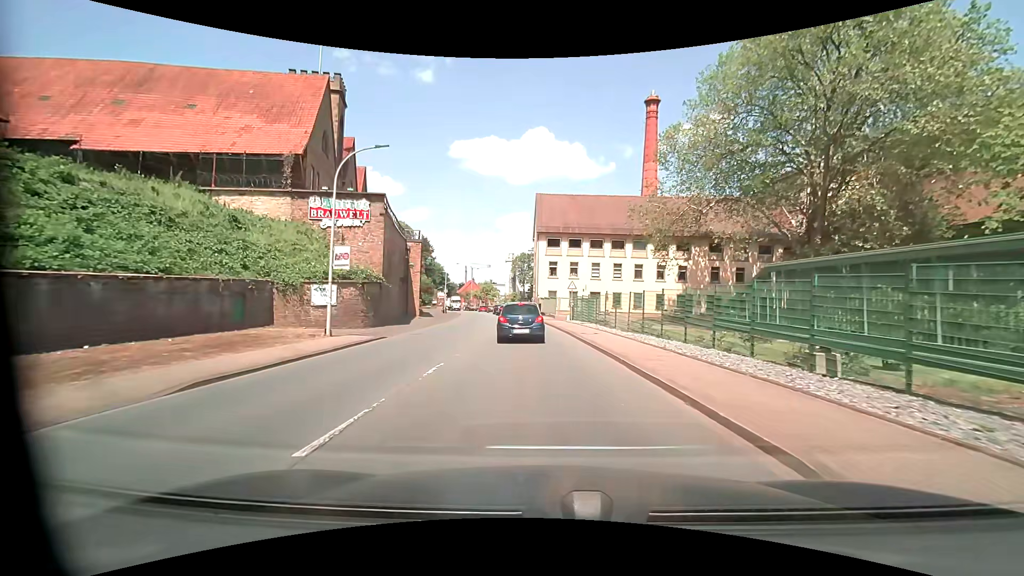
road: primary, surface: asphalt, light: Day
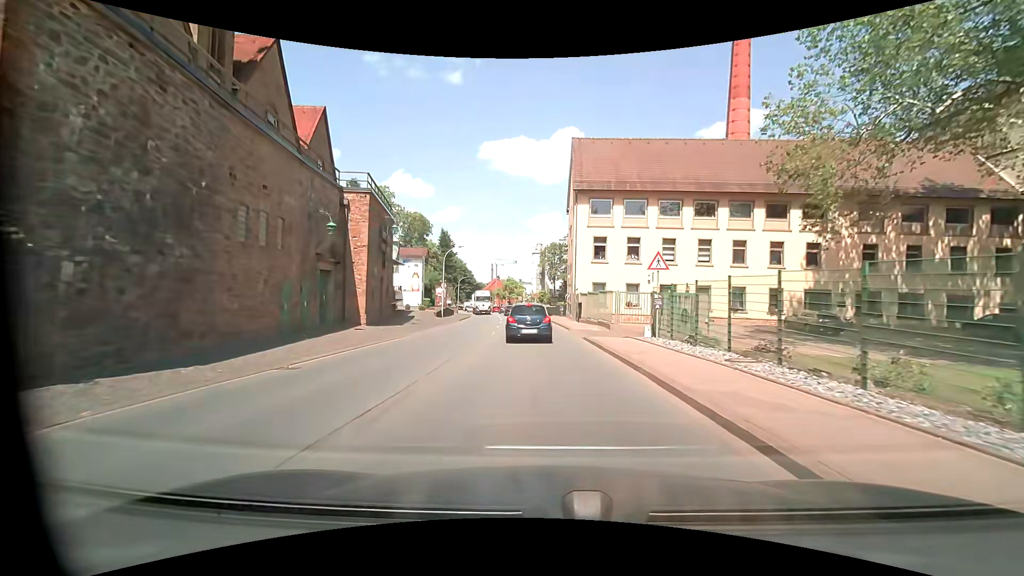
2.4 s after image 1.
(-0.7, +22.3) m; -4°
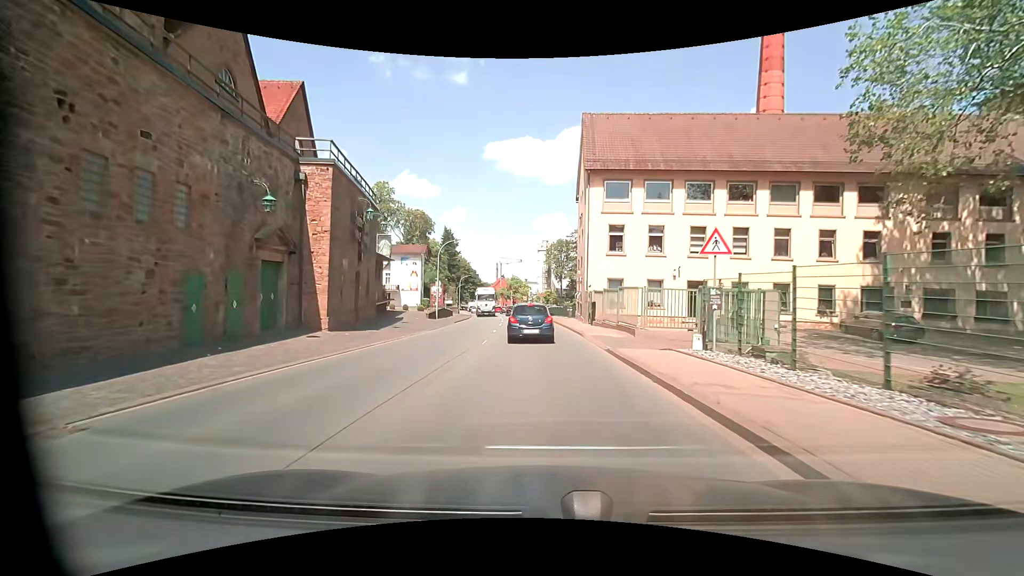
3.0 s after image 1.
(0.0, +5.7) m; -1°
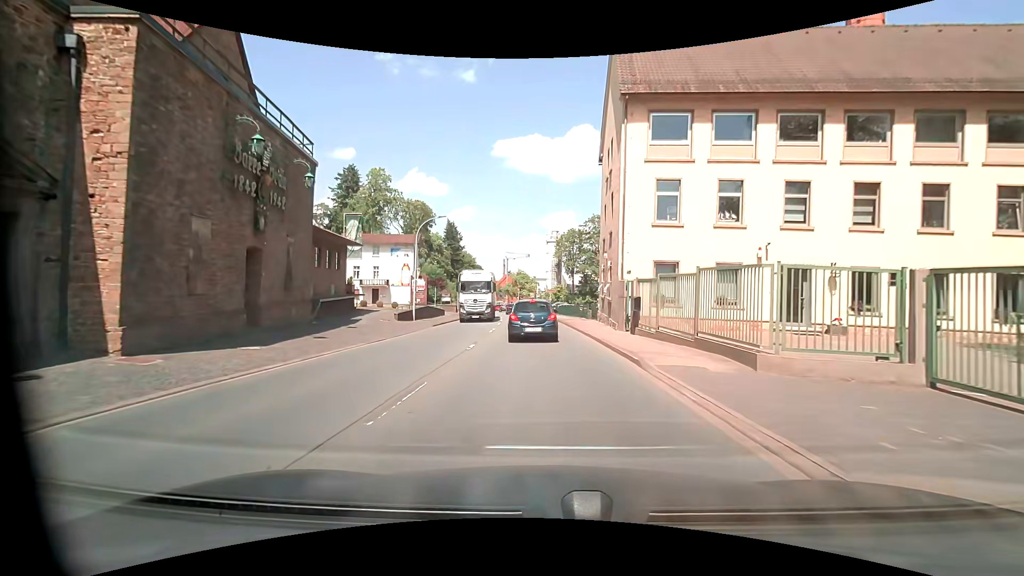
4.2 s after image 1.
(-0.1, +11.5) m; 0°
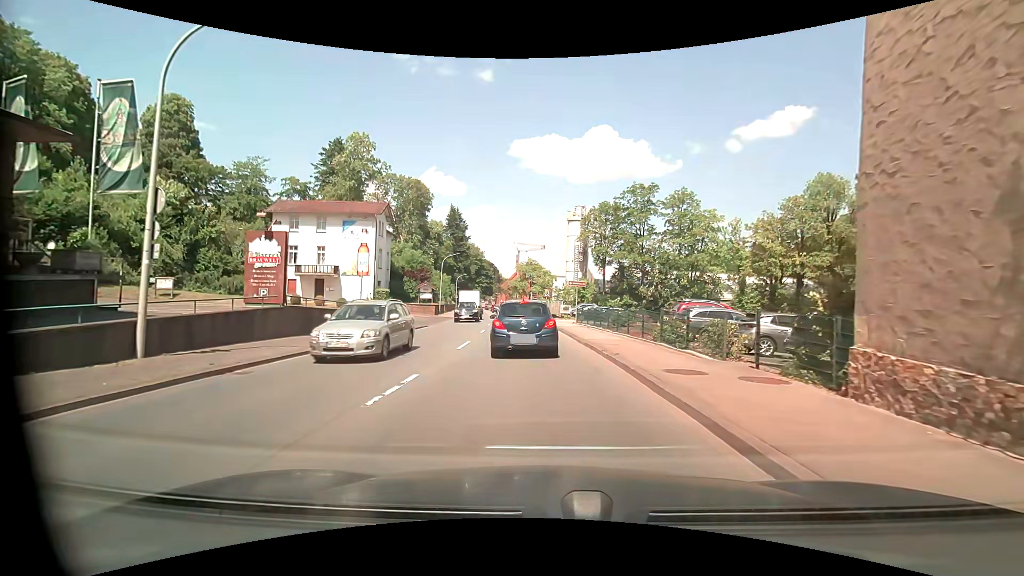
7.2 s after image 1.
(-0.5, +25.6) m; -3°
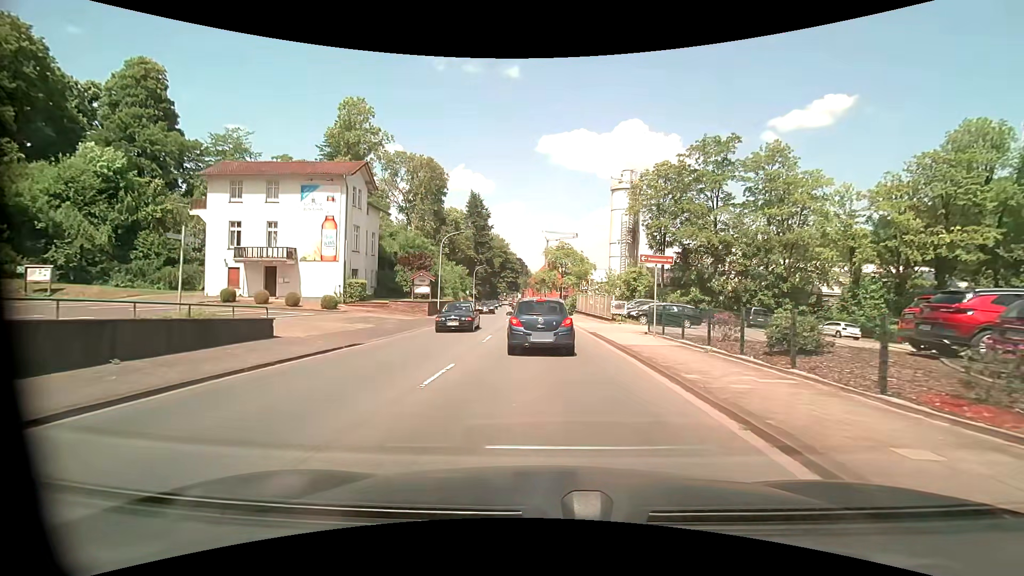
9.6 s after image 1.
(-0.4, +16.7) m; -3°
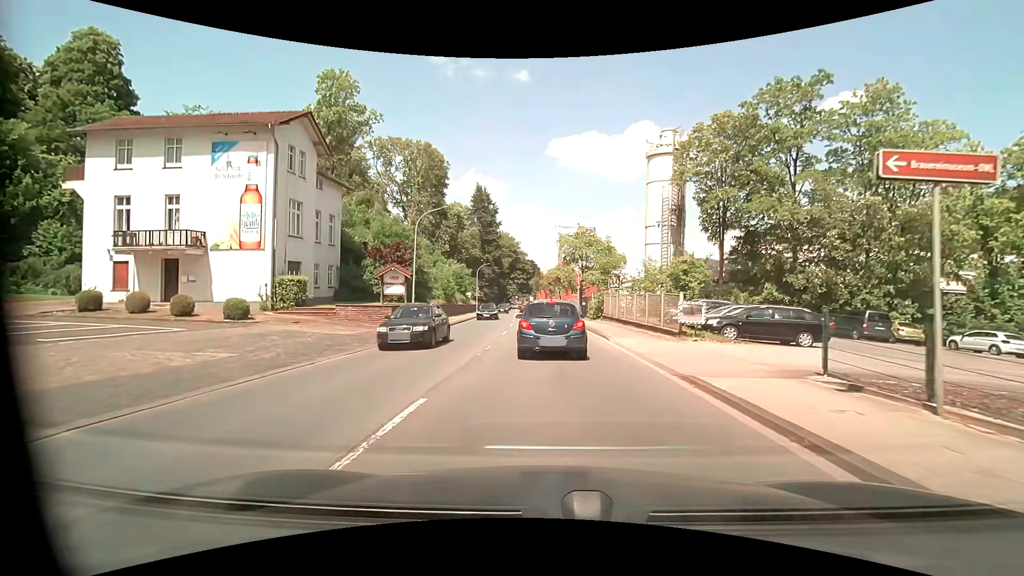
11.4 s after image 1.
(-0.2, +12.8) m; -2°
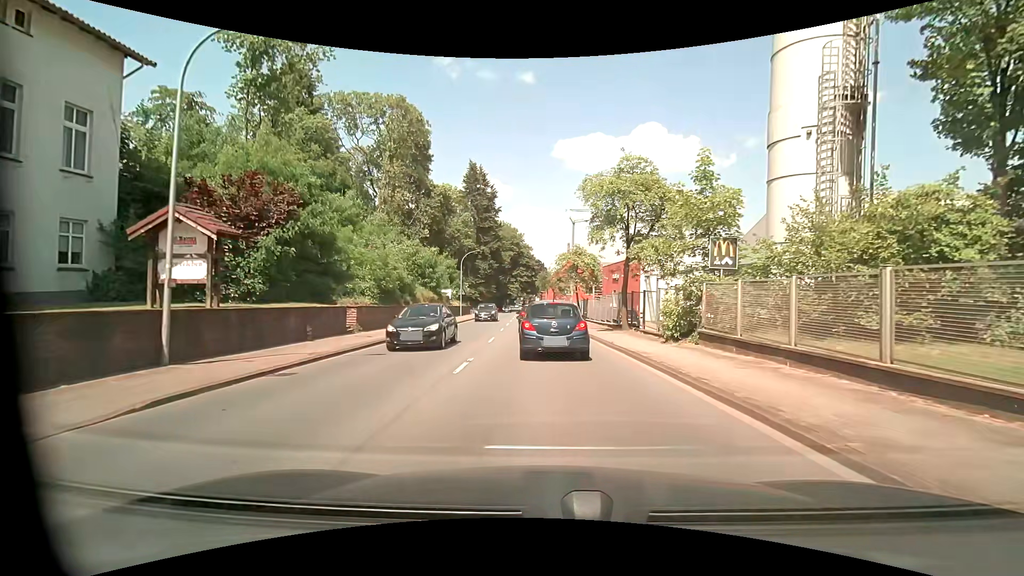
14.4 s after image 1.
(-0.1, +21.5) m; -1°
(0, +10) (0, +20) (0, +30) (-1, +40) (-1, +50) (-2, +60) (-2, +70) (-3, +80) (-3, +90) (-4, +100) m
